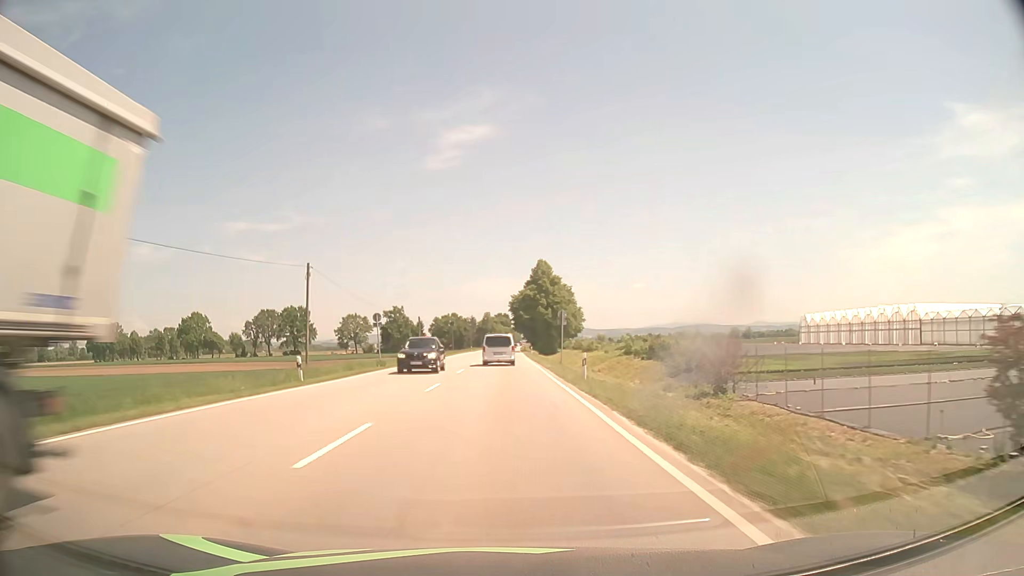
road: primary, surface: asphalt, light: Day
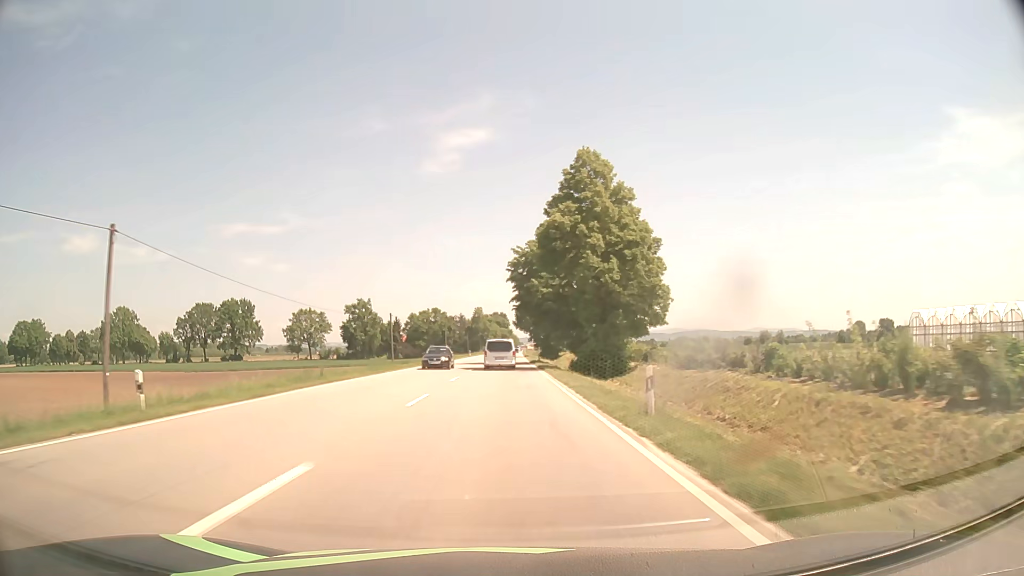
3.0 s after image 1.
(+0.4, +63.8) m; 0°
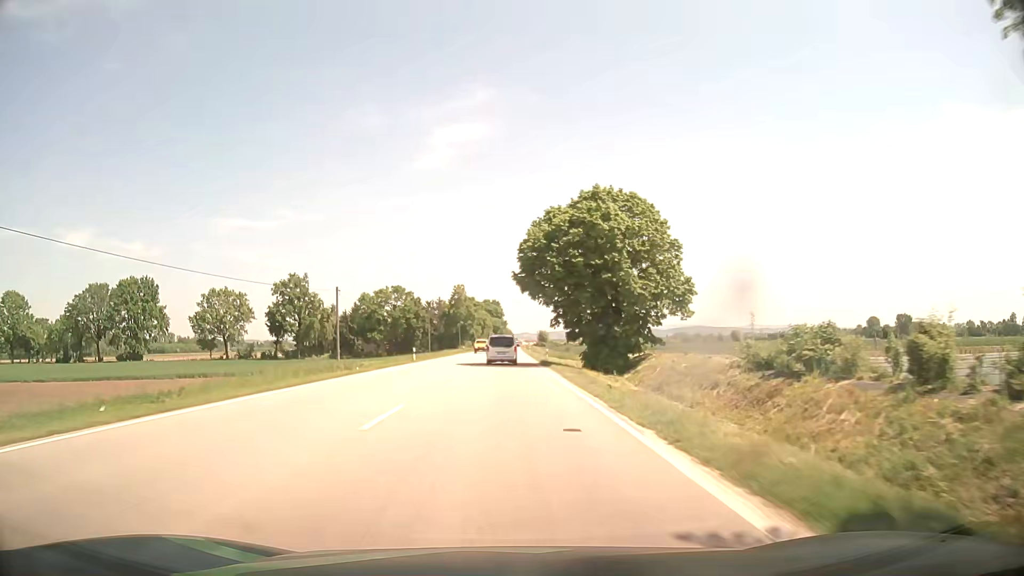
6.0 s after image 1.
(+0.2, +65.2) m; +1°
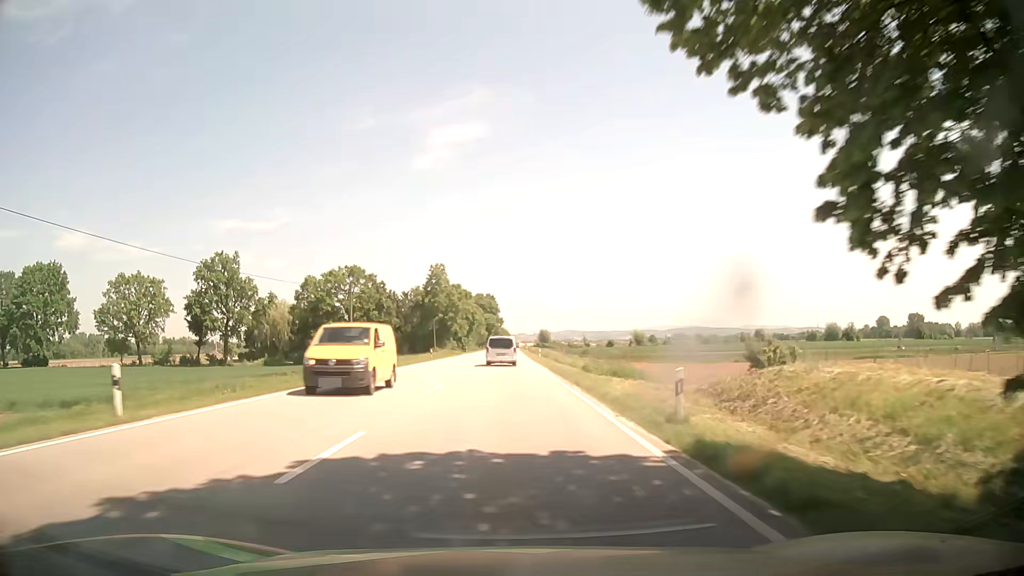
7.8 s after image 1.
(+0.2, +39.9) m; 0°
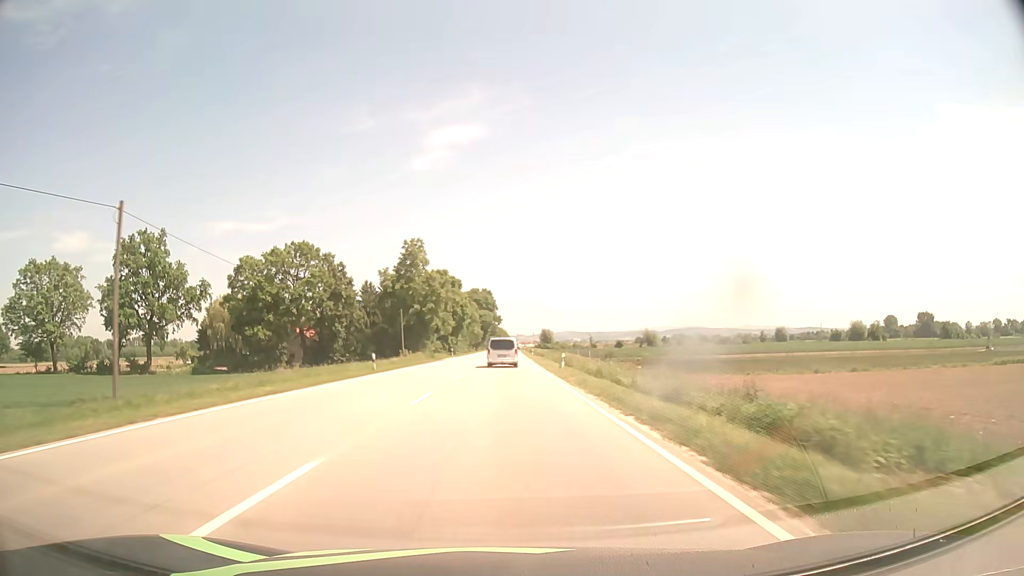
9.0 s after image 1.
(0.0, +27.0) m; 0°
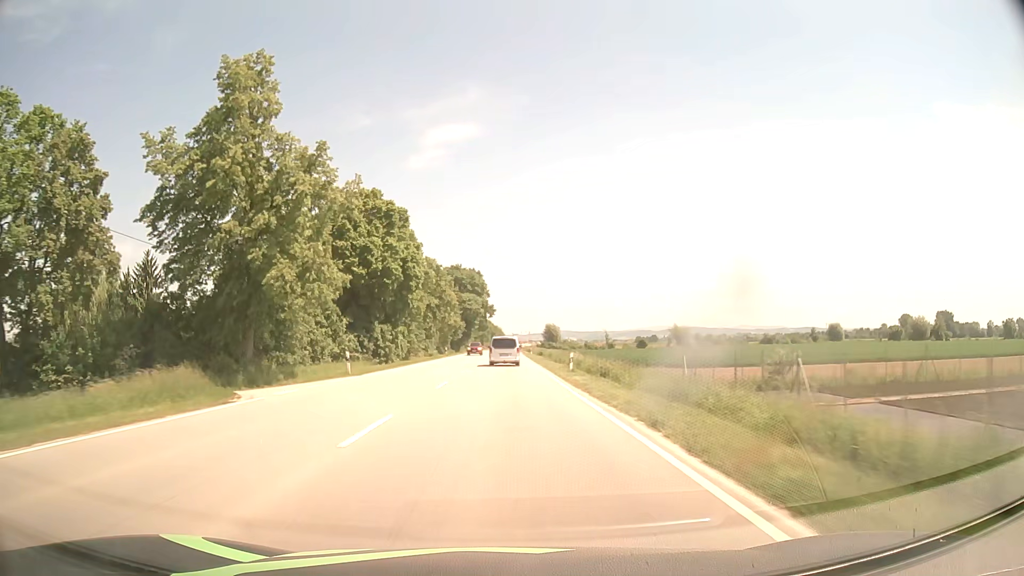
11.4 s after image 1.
(+0.1, +54.7) m; 0°
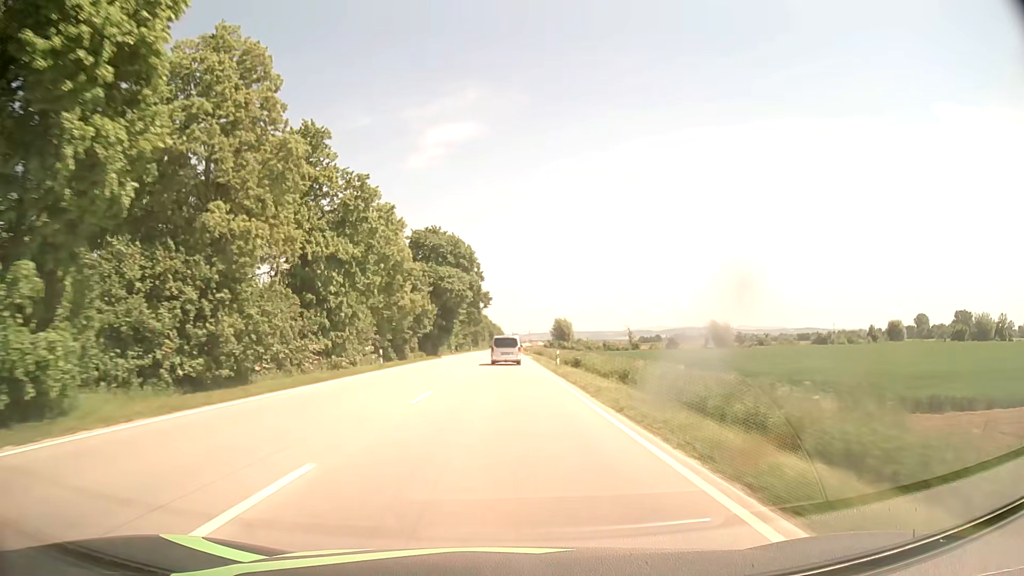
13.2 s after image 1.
(+0.1, +41.6) m; 0°
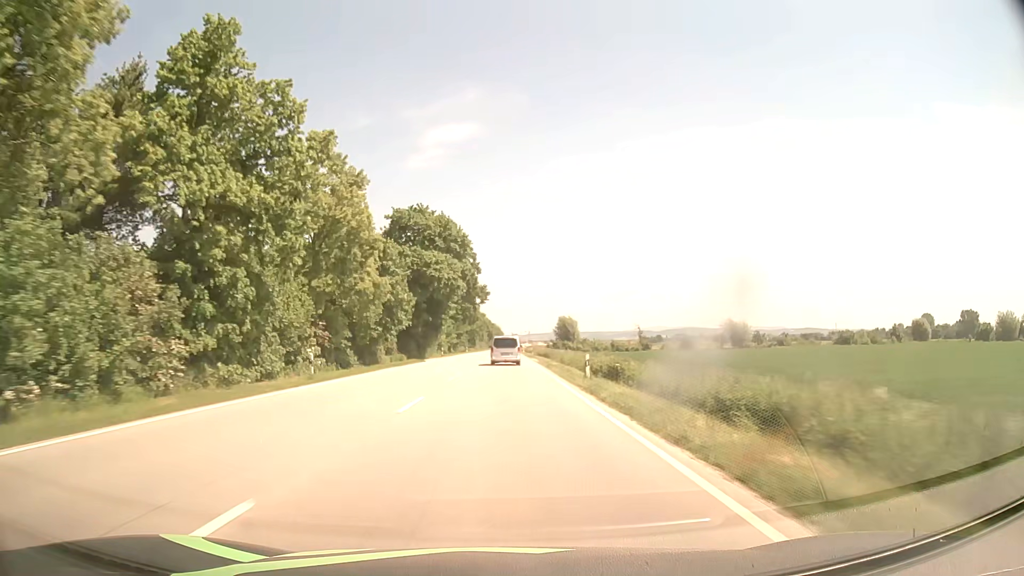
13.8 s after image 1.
(0.0, +14.0) m; 0°
(0, +10) (0, +20) (0, +30) (0, +40) (0, +50) (0, +60) (0, +70) (0, +80) (0, +90) (0, +100) m
